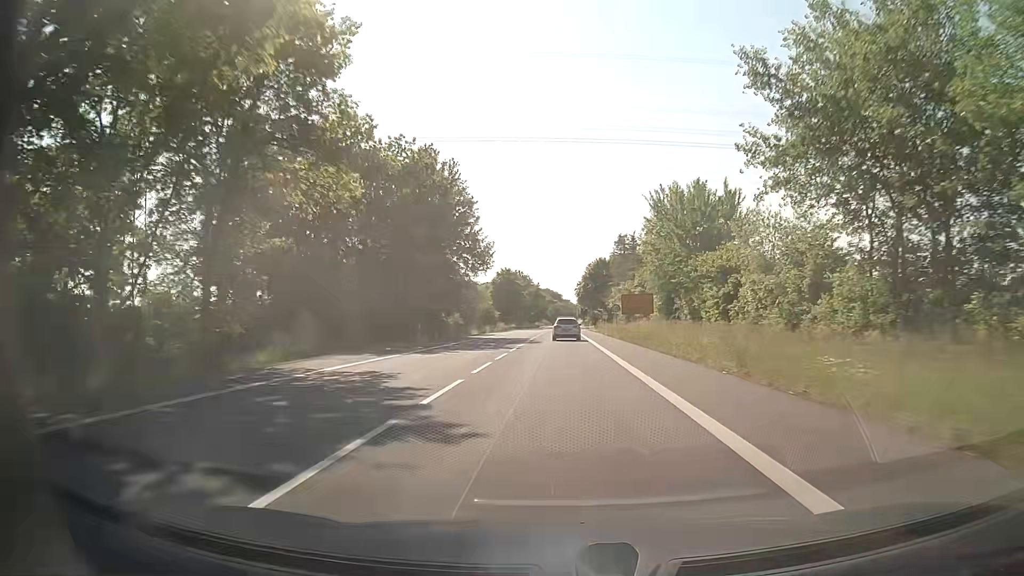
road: secondary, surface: asphalt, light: Day
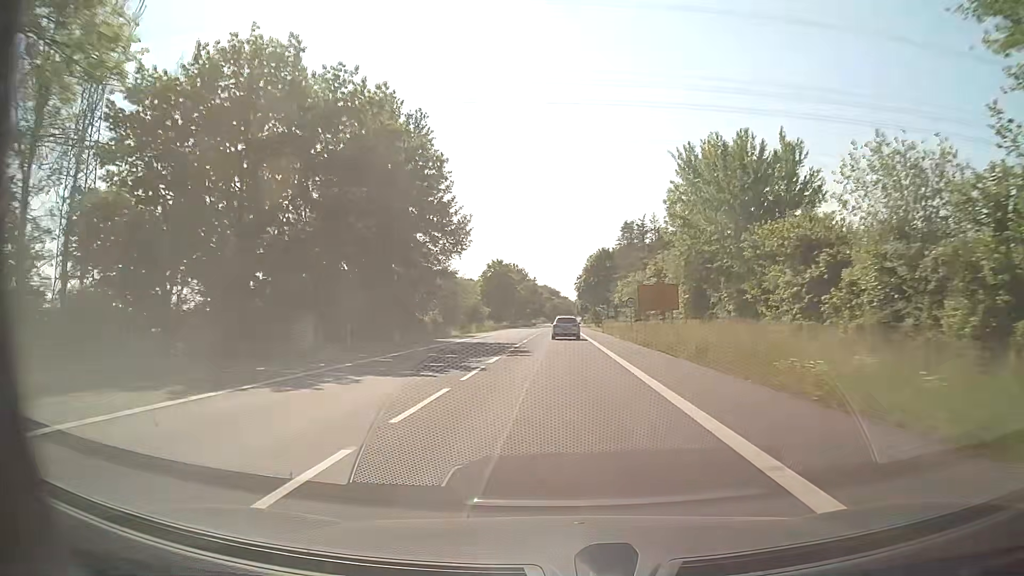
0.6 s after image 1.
(0.0, +13.8) m; 0°
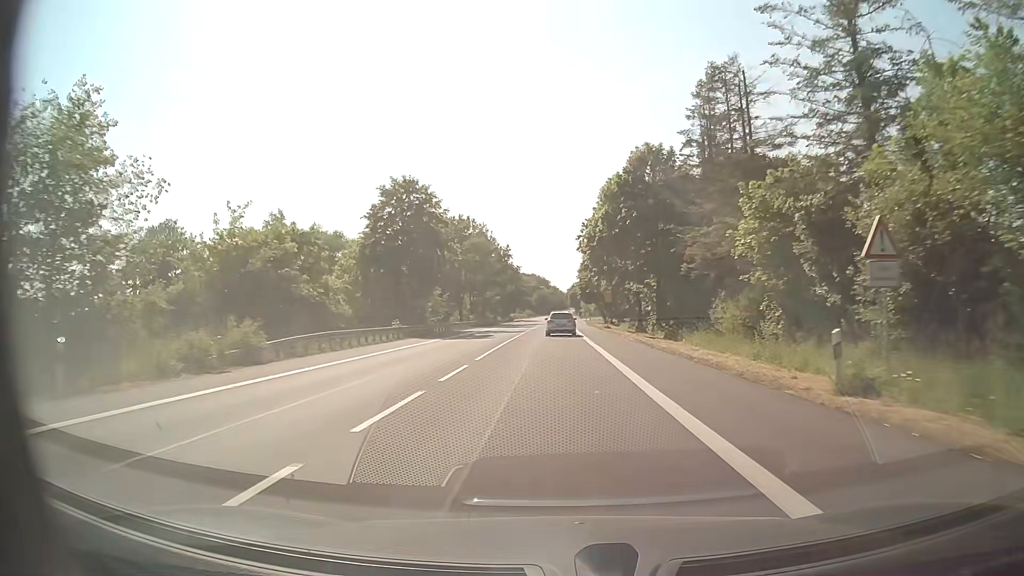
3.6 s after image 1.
(+0.5, +65.9) m; +1°
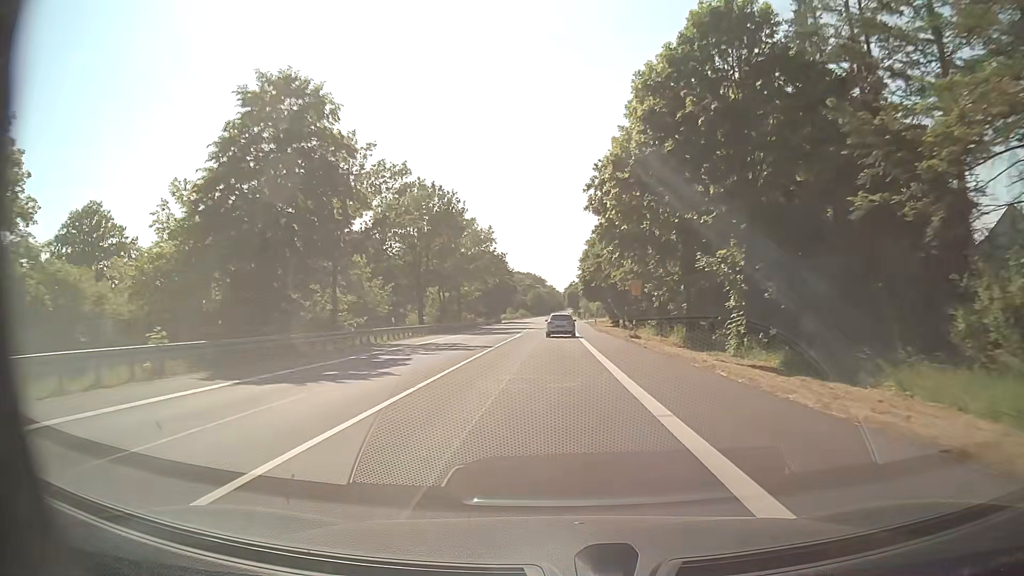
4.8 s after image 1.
(+0.1, +24.0) m; 0°
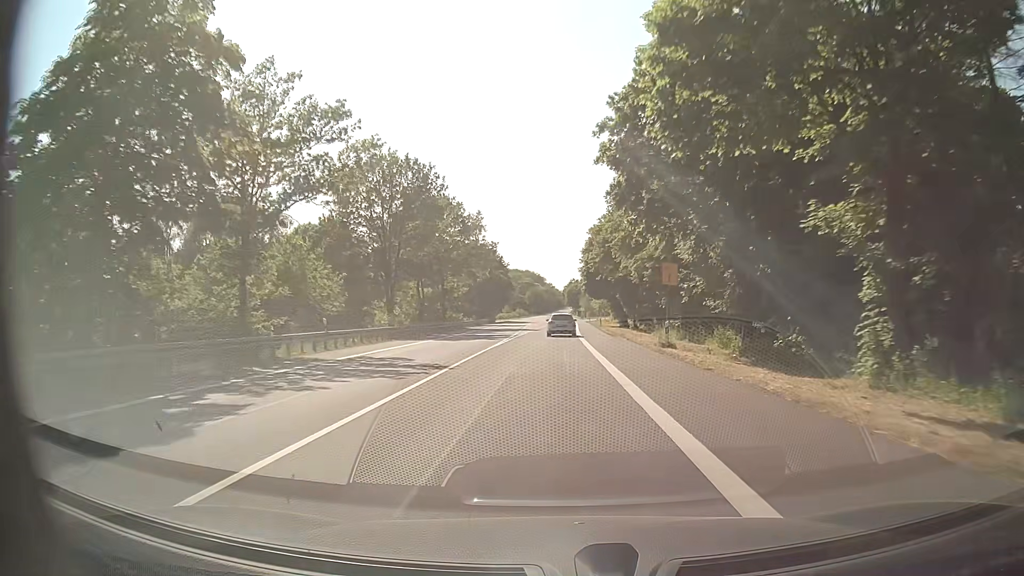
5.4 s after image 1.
(0.0, +11.5) m; 0°
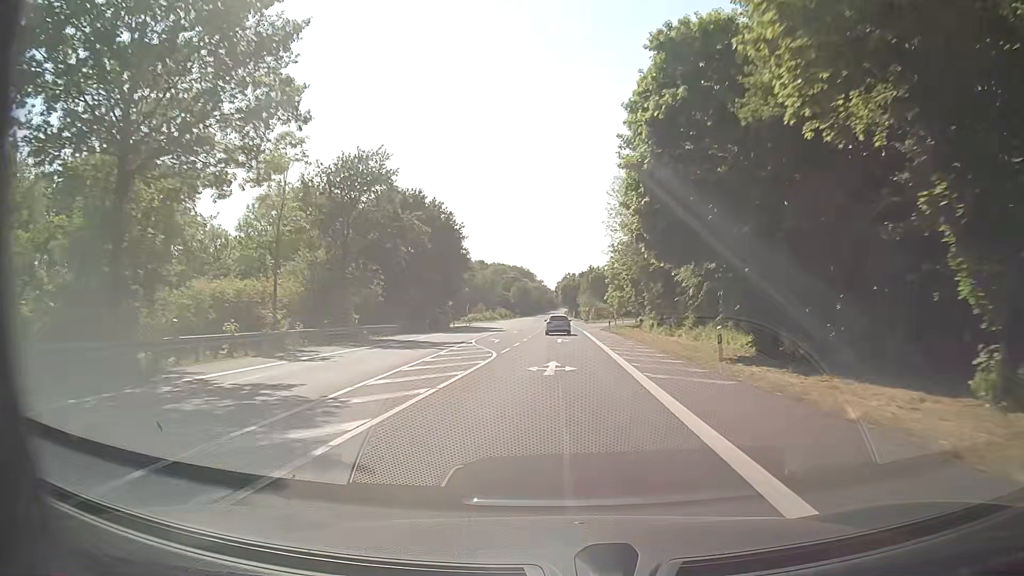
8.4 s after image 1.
(+0.2, +57.5) m; +1°
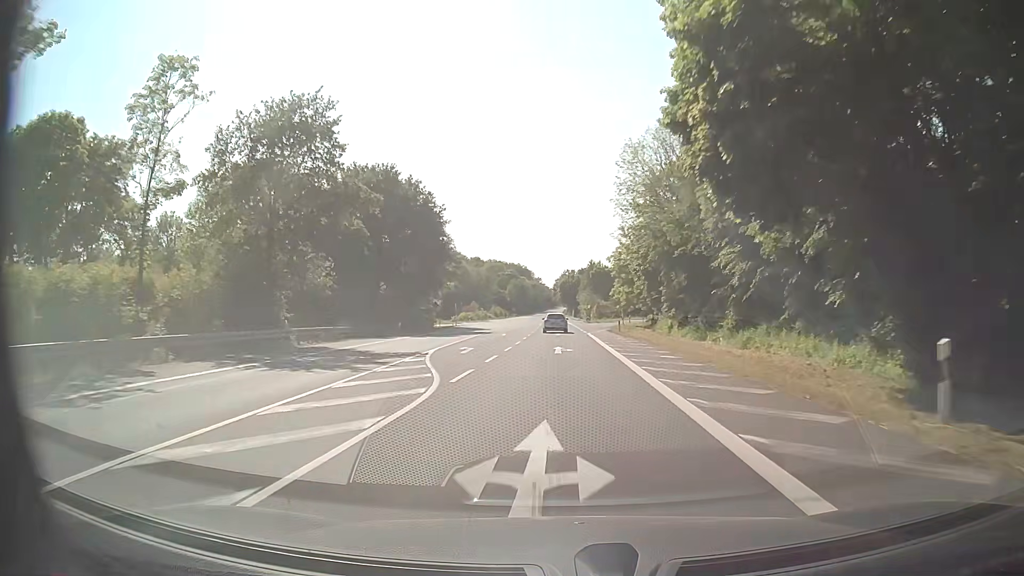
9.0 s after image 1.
(0.0, +11.6) m; 0°
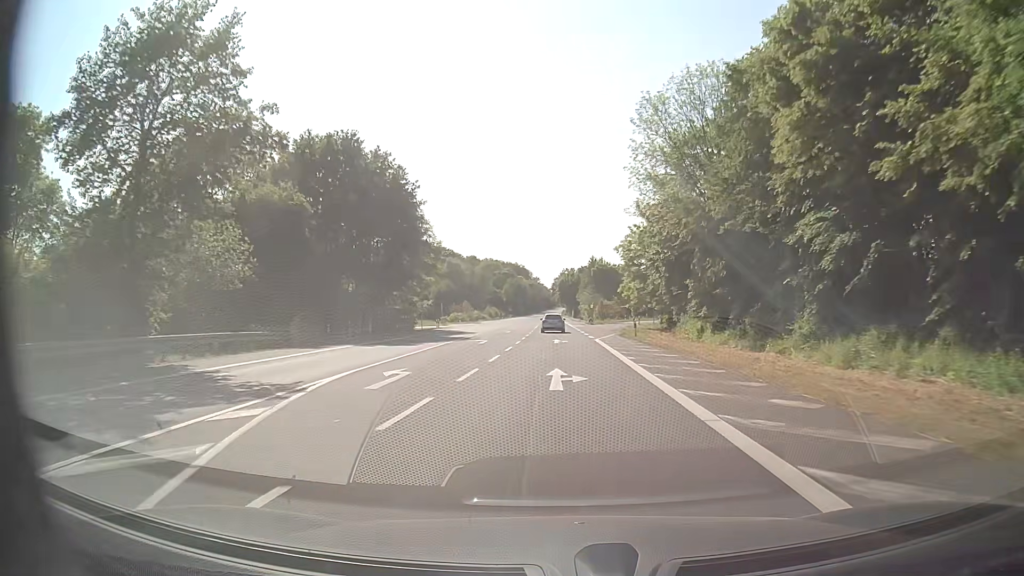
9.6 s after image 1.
(+0.1, +11.6) m; +1°
